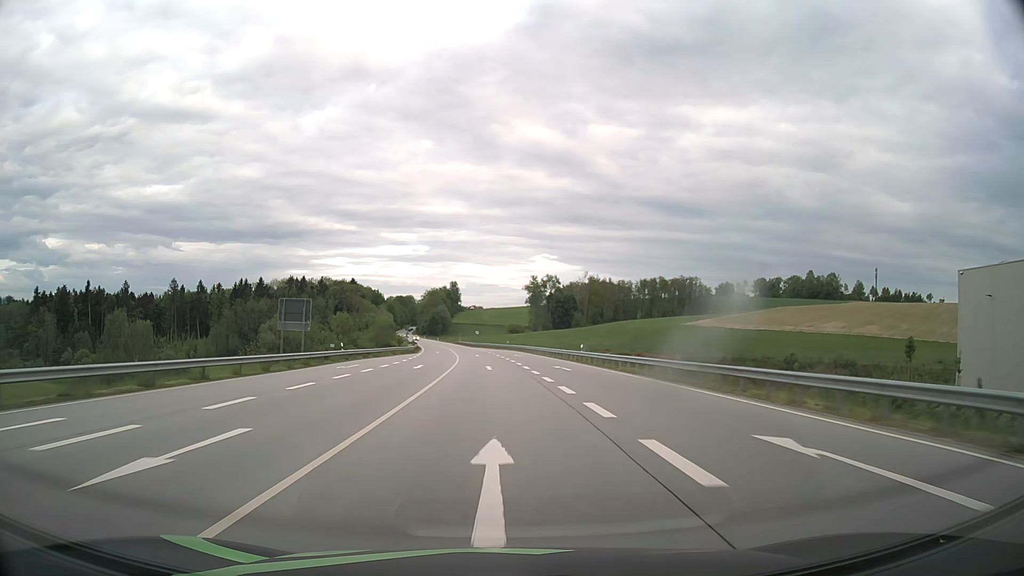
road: primary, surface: asphalt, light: Day
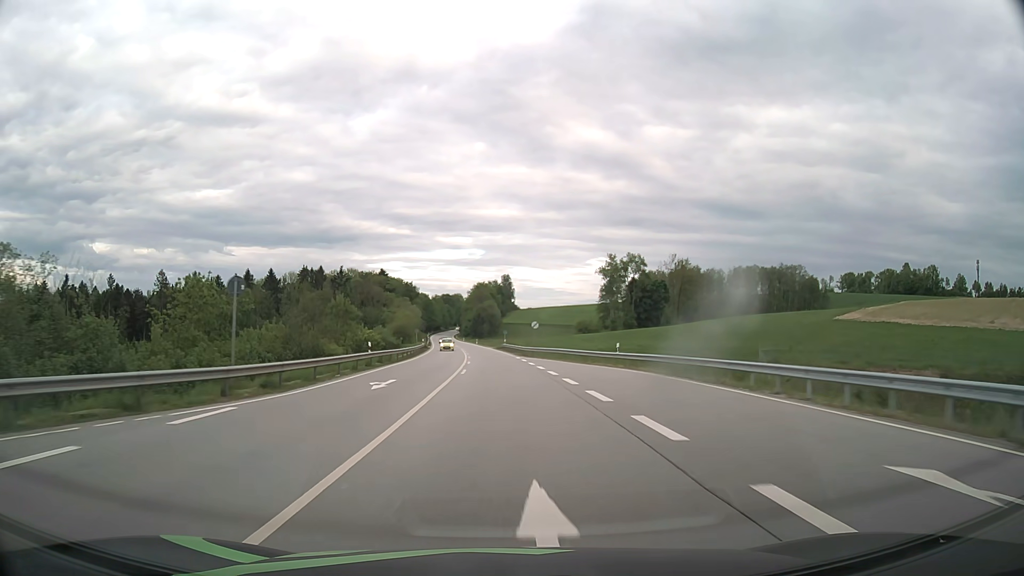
(-2.8, +63.2) m; -5°
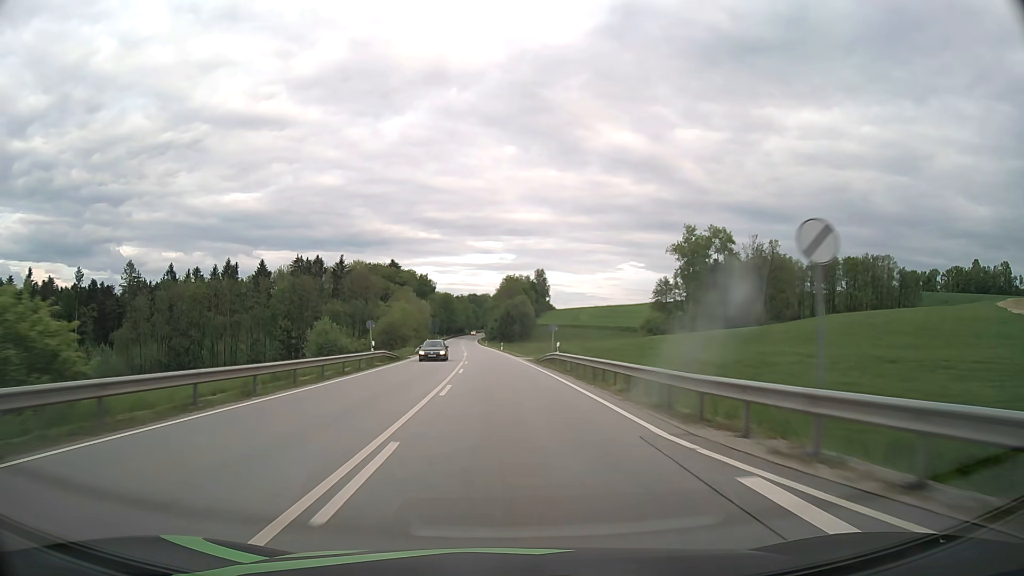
(-1.2, +47.4) m; -3°
(0, +10) (0, +20) (0, +30) (-1, +40) (-1, +50) (-2, +60) (-2, +70) (-3, +80) (-3, +90) (-4, +100) m
